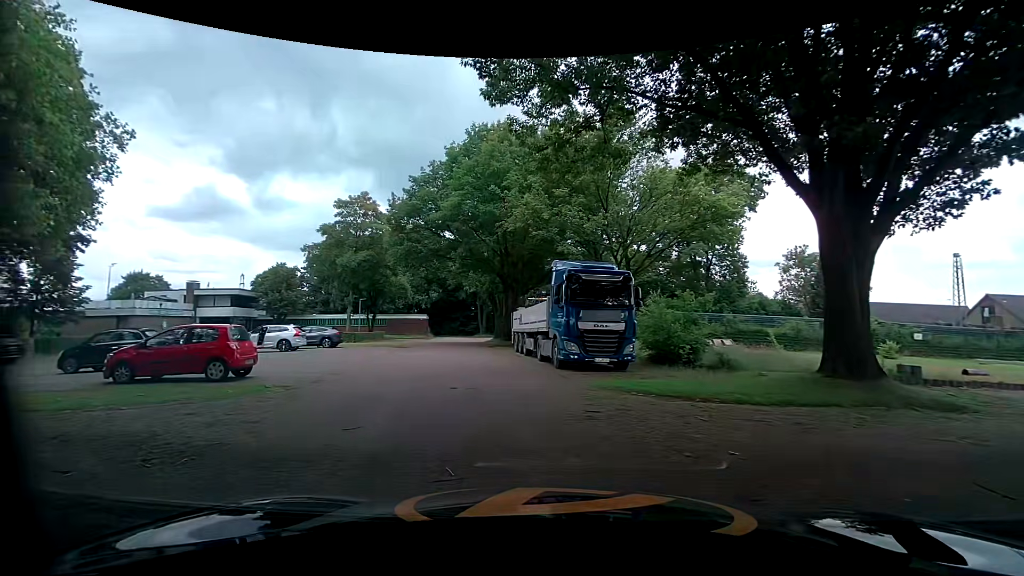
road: tertiary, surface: asphalt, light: Day
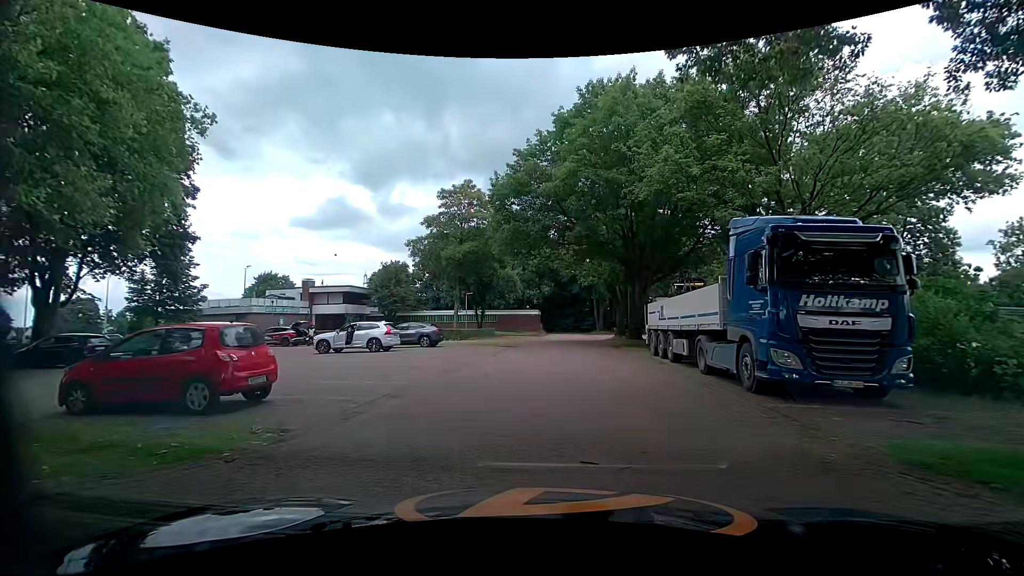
(-1.1, +6.2) m; -14°
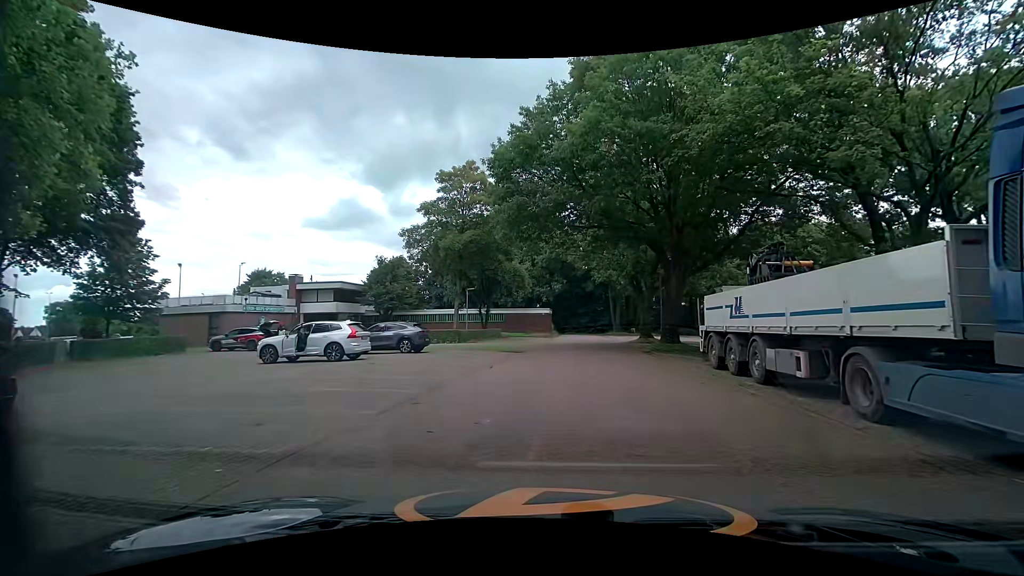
(-0.3, +6.6) m; -4°
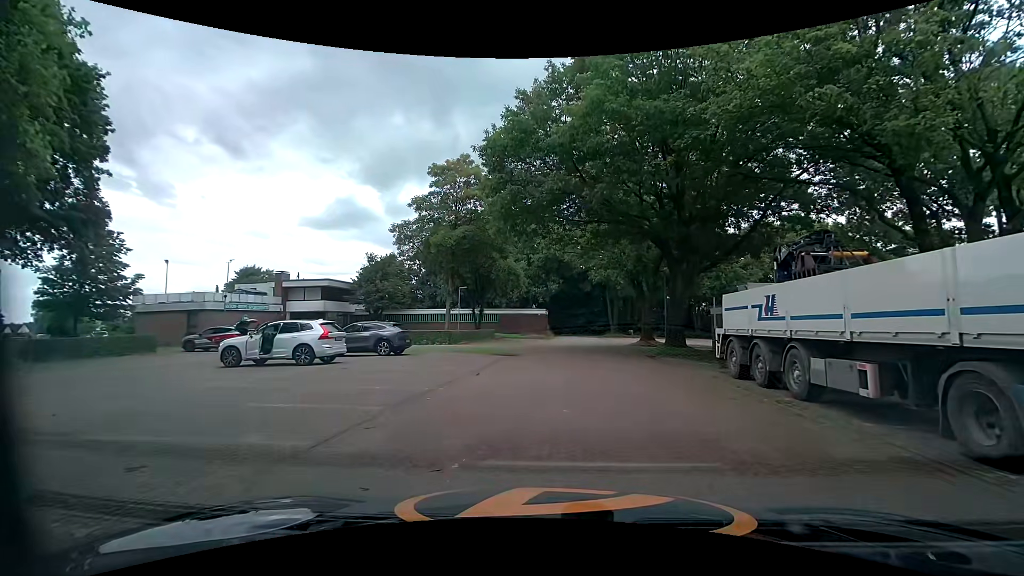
(+0.1, +2.2) m; +1°
